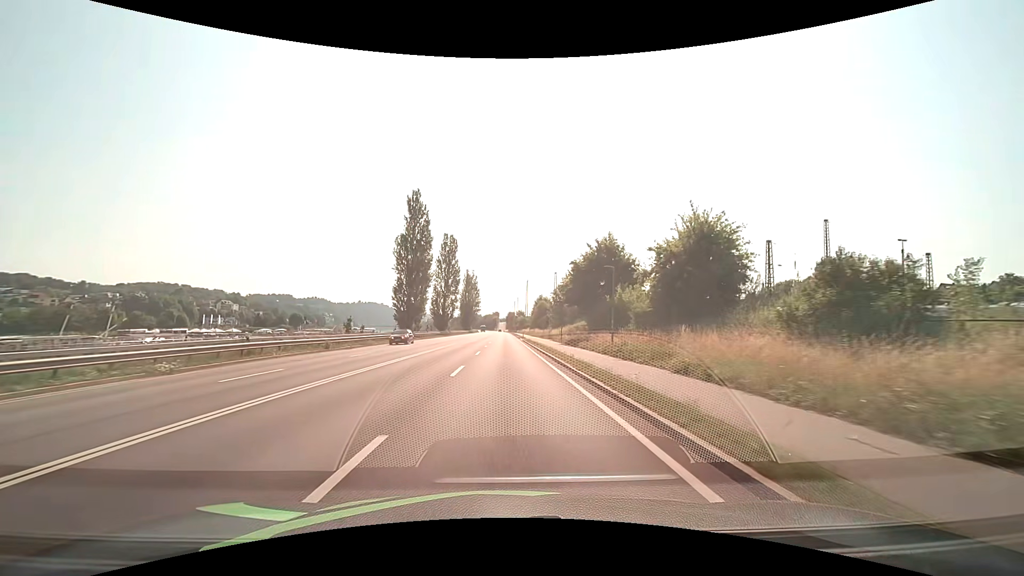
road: primary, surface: asphalt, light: Day
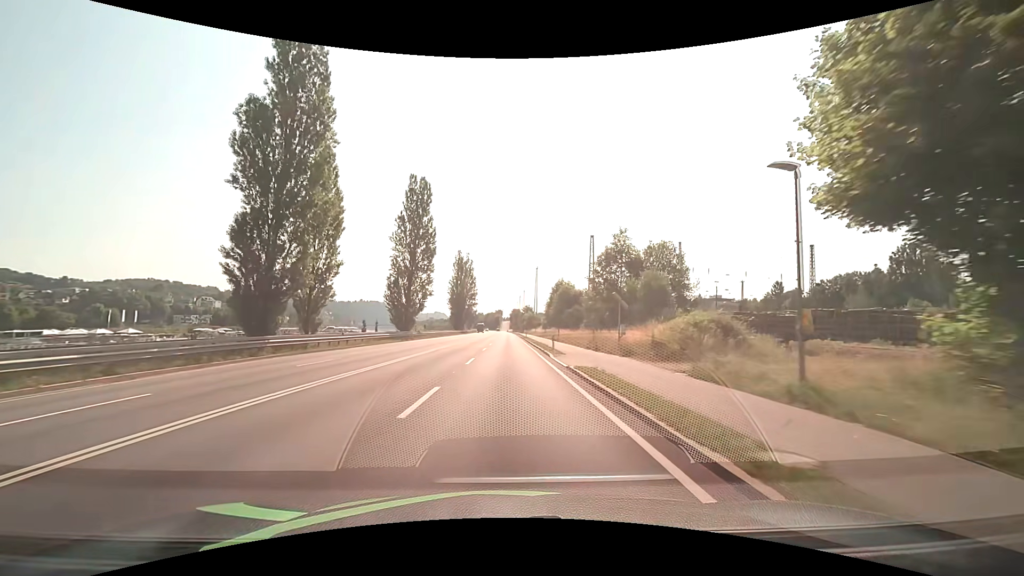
(-0.2, +42.9) m; -1°
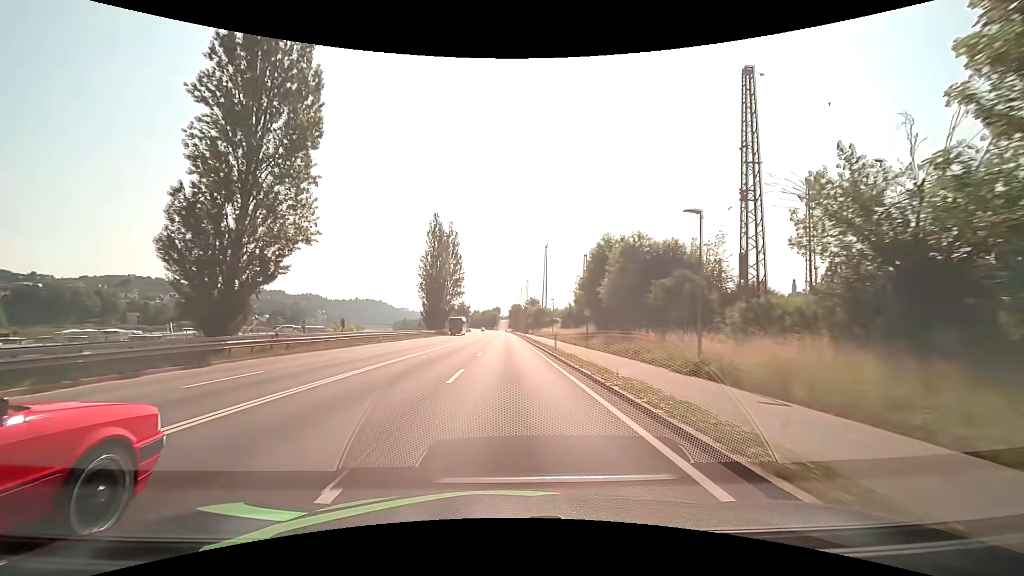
(-0.1, +43.1) m; 0°
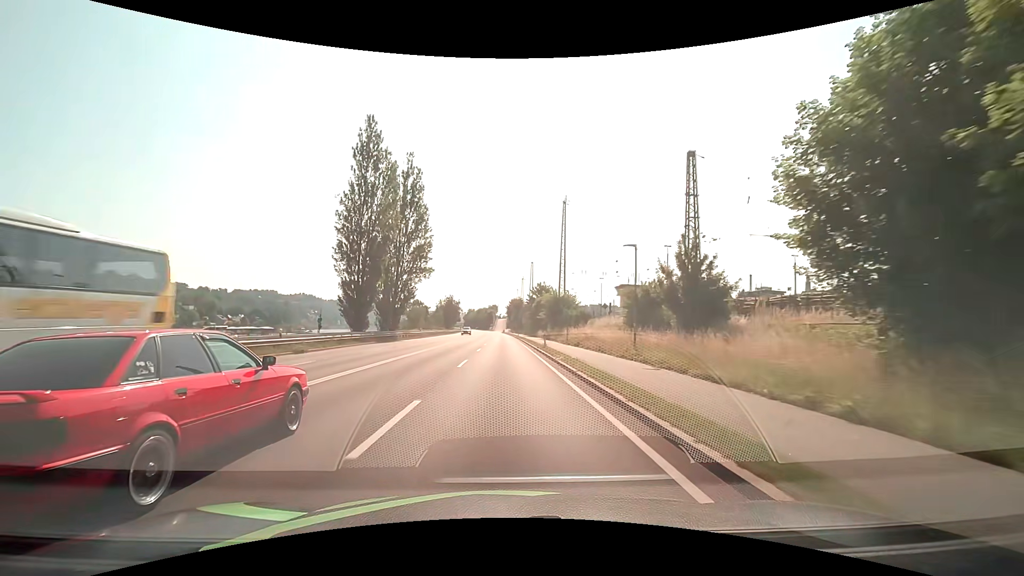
(+0.3, +43.1) m; 0°
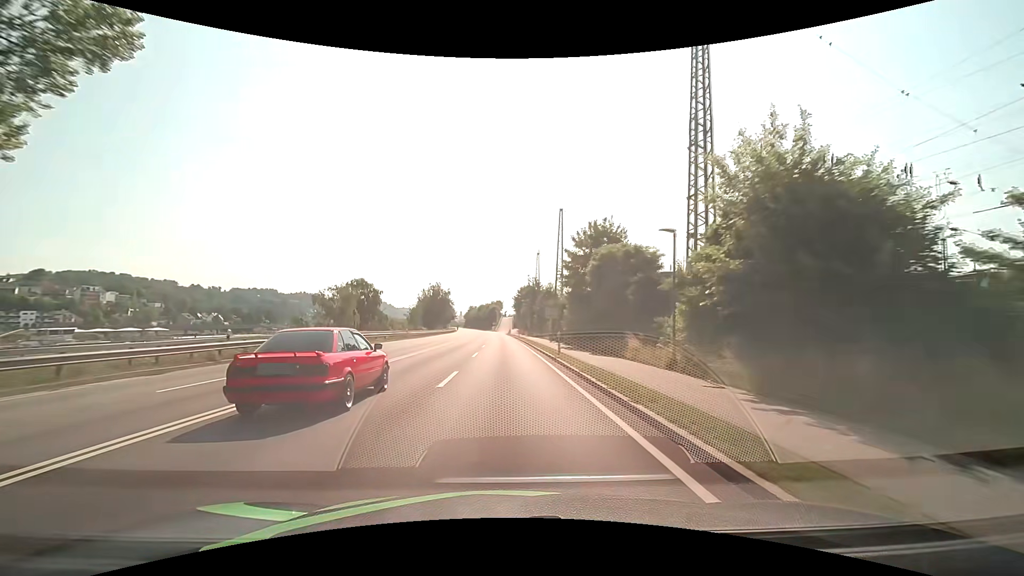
(-0.2, +53.9) m; -1°
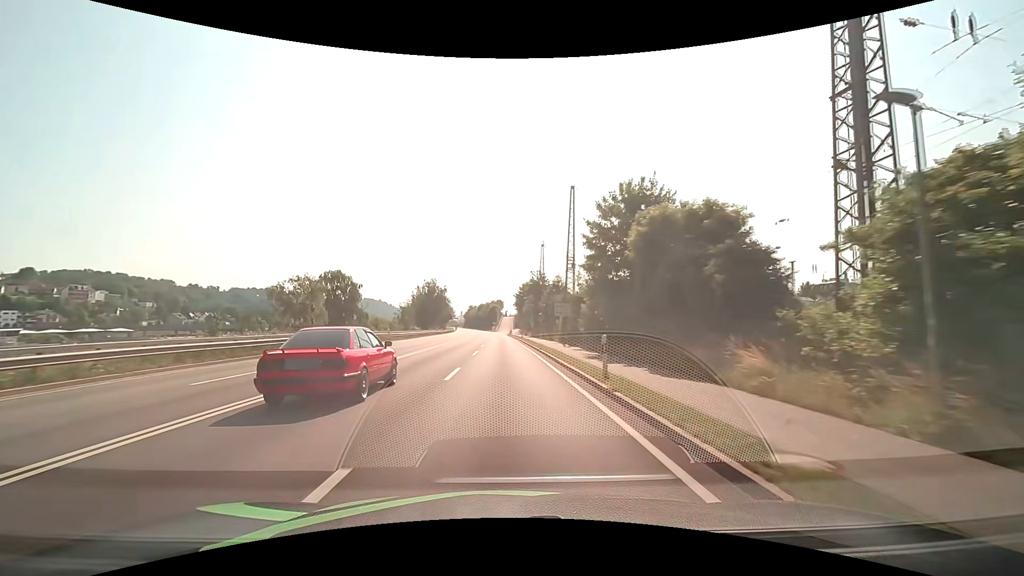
(0.0, +10.8) m; 0°
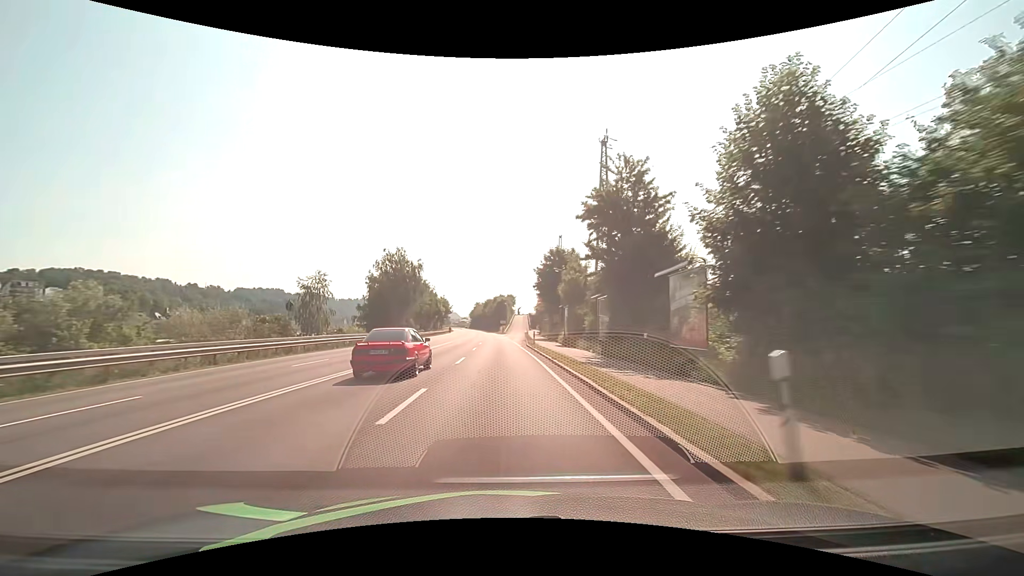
(-0.5, +53.9) m; -1°
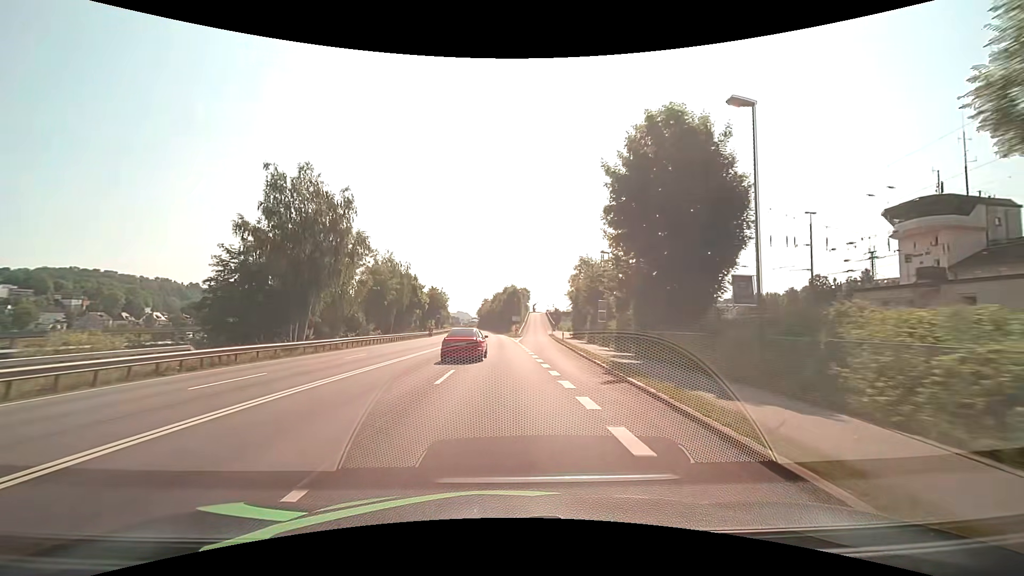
(-0.7, +43.1) m; -2°
(0, +10) (0, +20) (0, +30) (0, +40) (-1, +50) (-1, +60) (-1, +70) (-1, +80) (-2, +90) (-2, +100) m
